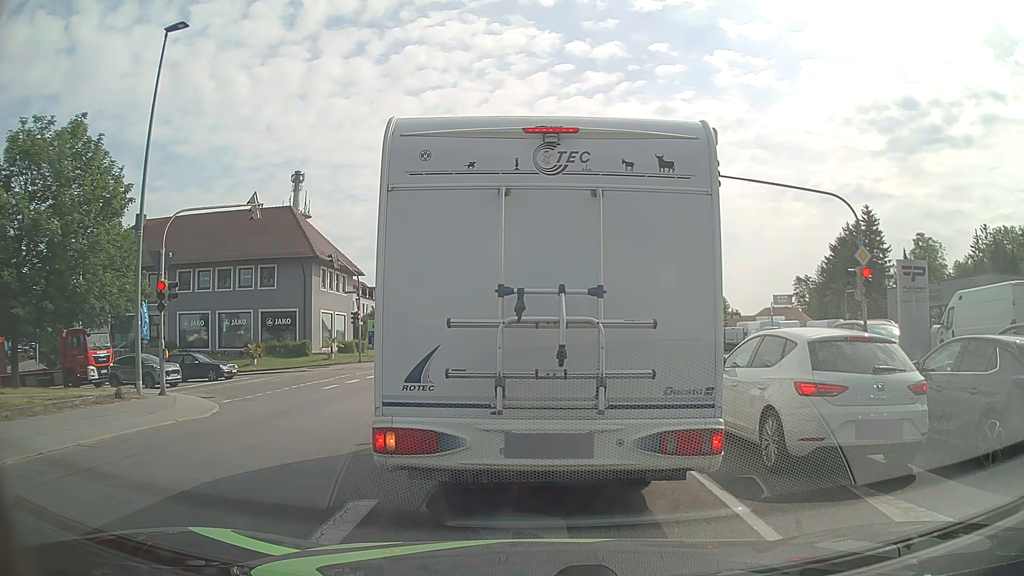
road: tertiary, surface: asphalt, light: Day
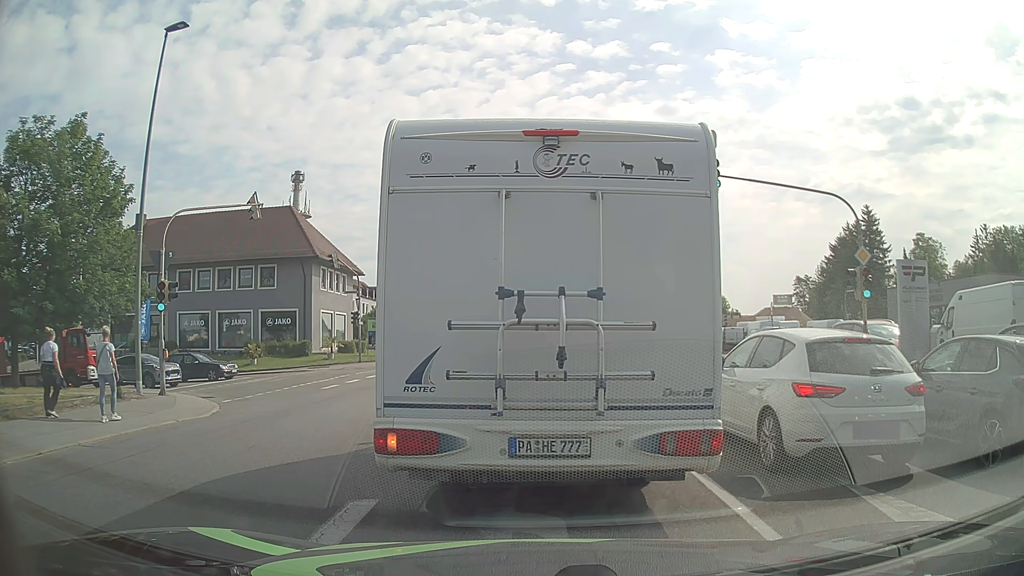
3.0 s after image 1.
(0.0, 0.0) m; 0°
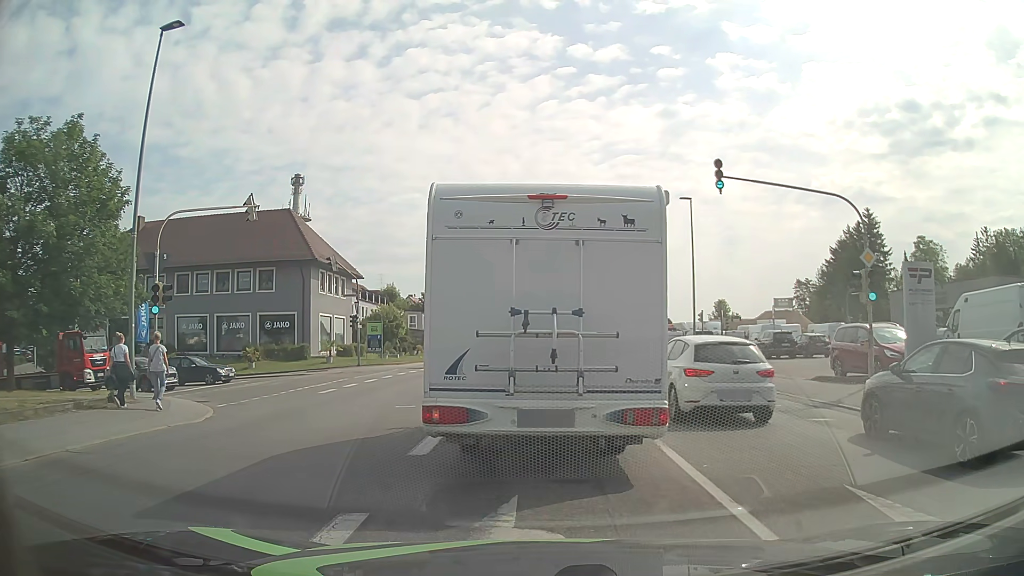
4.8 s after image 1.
(0.0, +0.4) m; 0°
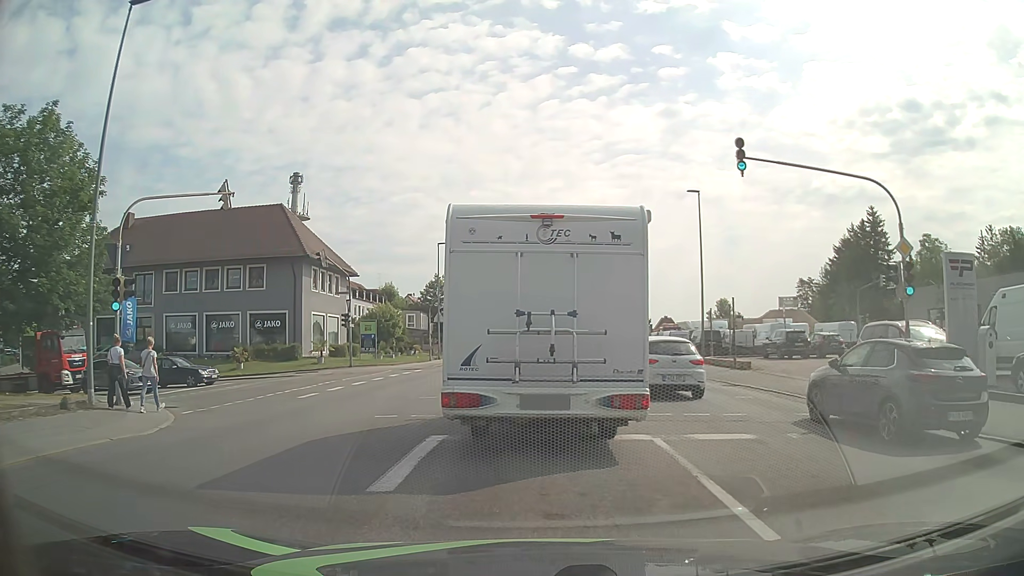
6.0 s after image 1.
(0.0, +2.1) m; -2°
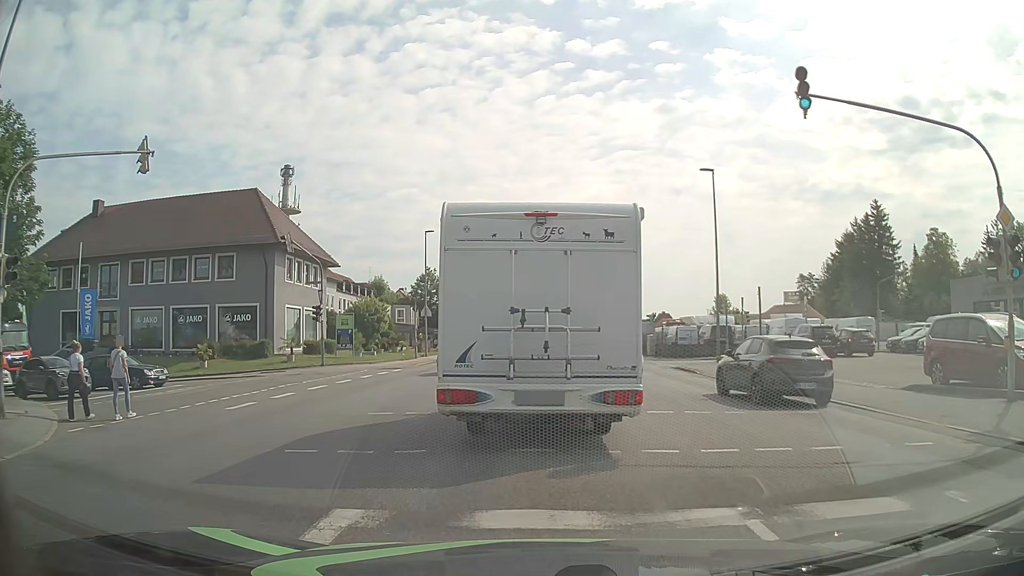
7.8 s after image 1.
(+0.2, +4.4) m; +2°
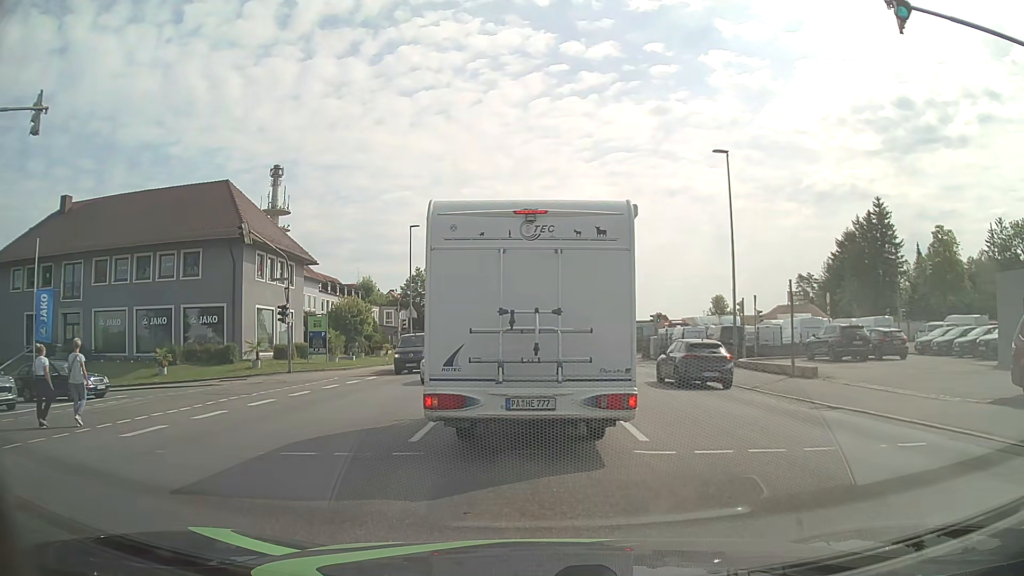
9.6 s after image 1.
(0.0, +4.1) m; +1°
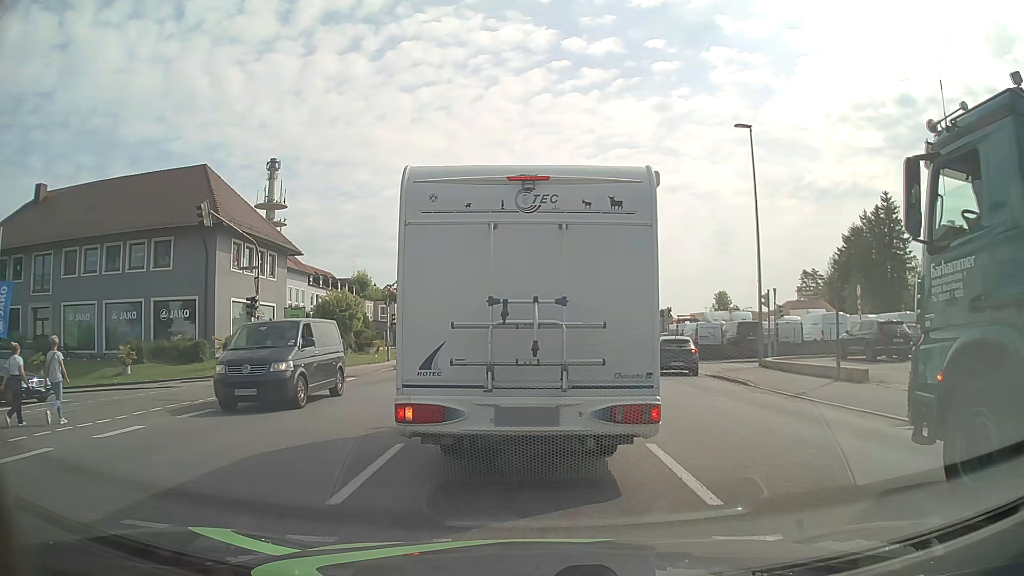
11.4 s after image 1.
(0.0, +3.5) m; +1°
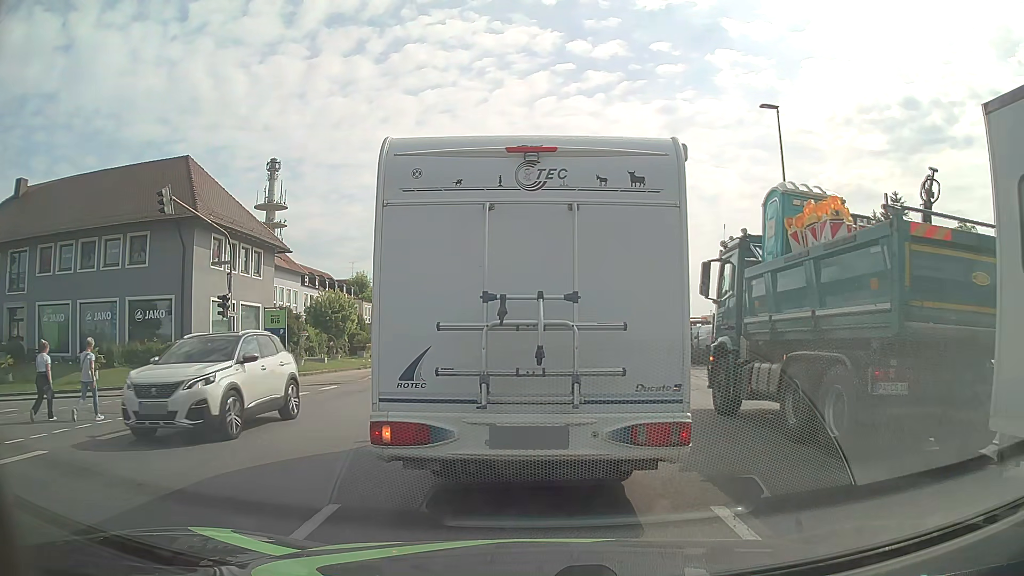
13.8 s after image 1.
(-0.1, +3.0) m; -1°
